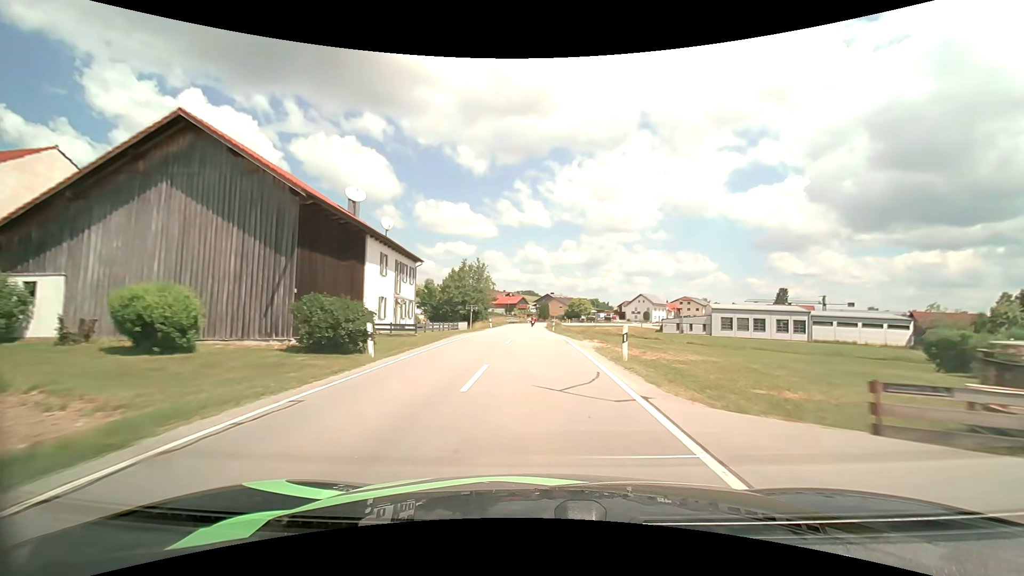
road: secondary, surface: asphalt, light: Day
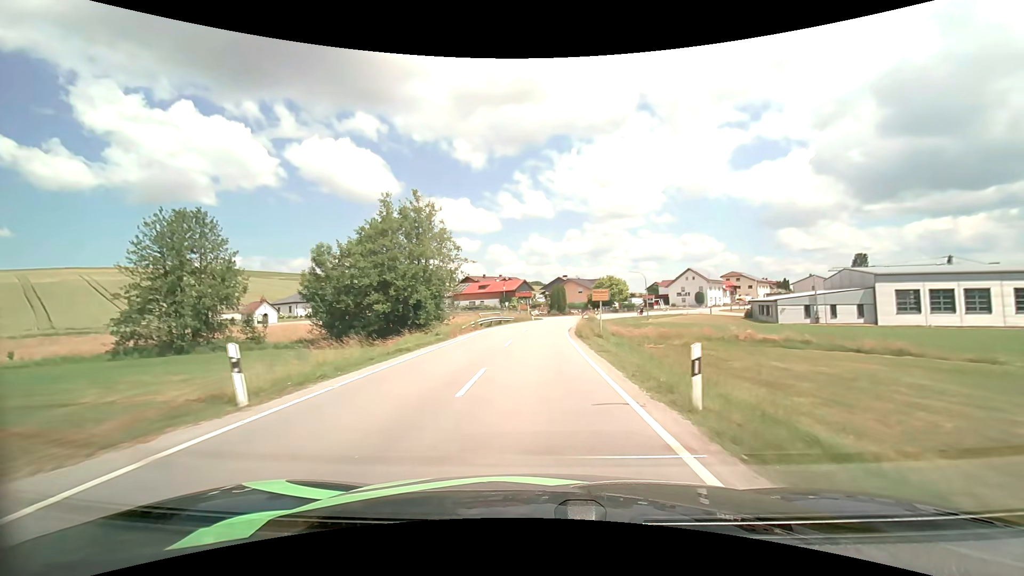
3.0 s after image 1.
(-0.3, +48.3) m; -1°
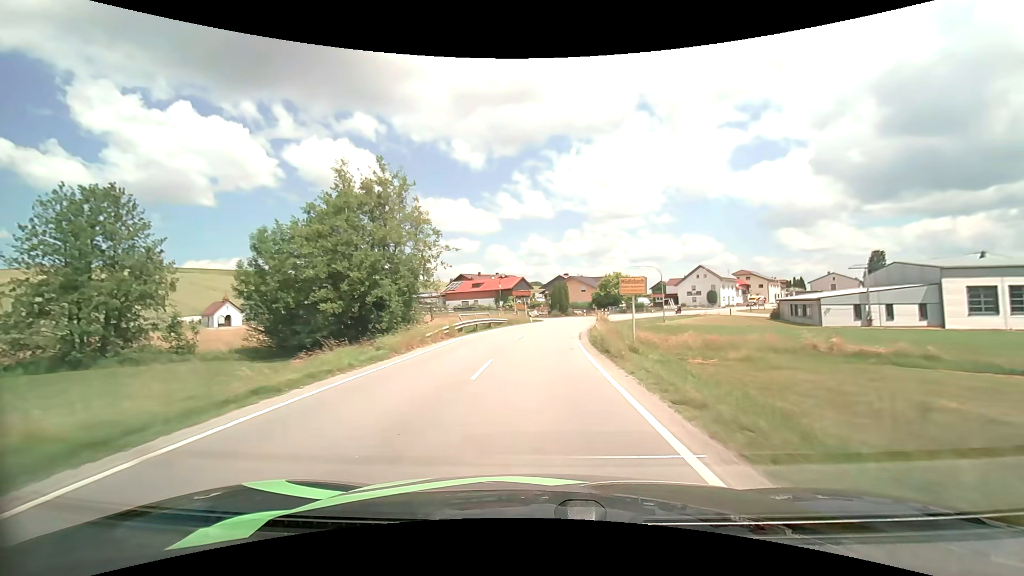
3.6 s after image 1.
(0.0, +9.3) m; 0°
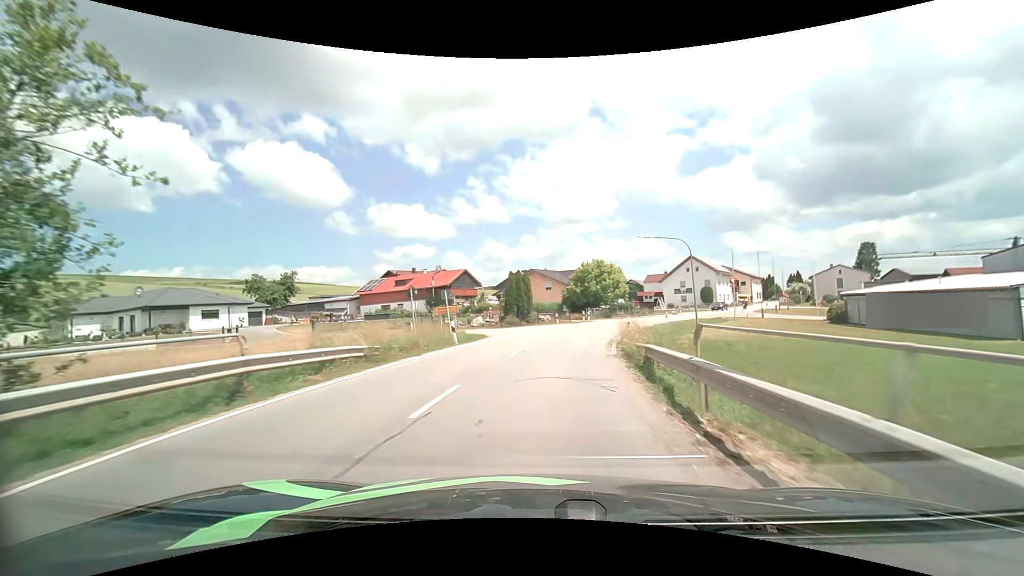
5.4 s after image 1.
(+1.0, +26.5) m; +5°
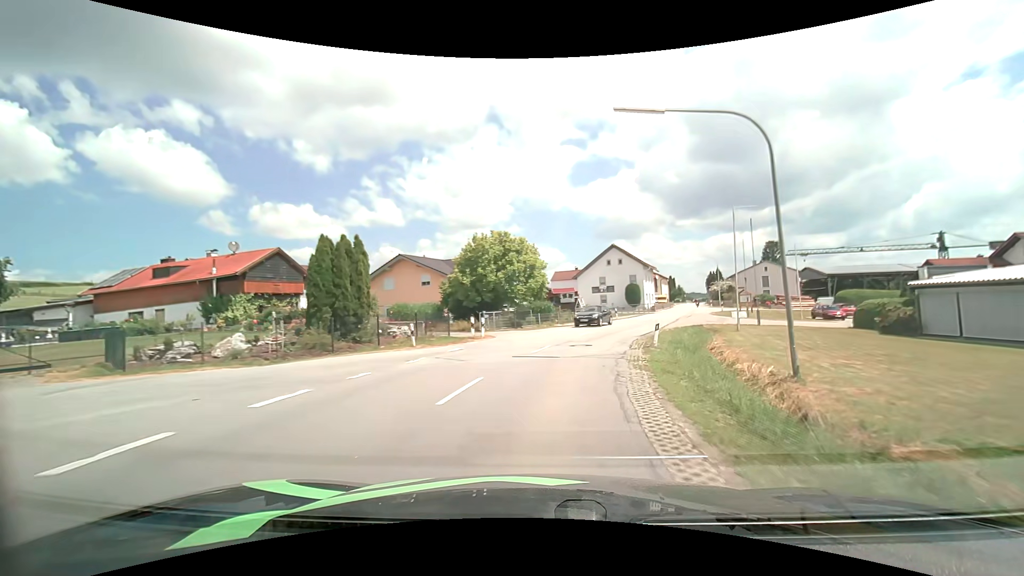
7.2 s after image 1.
(+2.4, +24.8) m; +12°
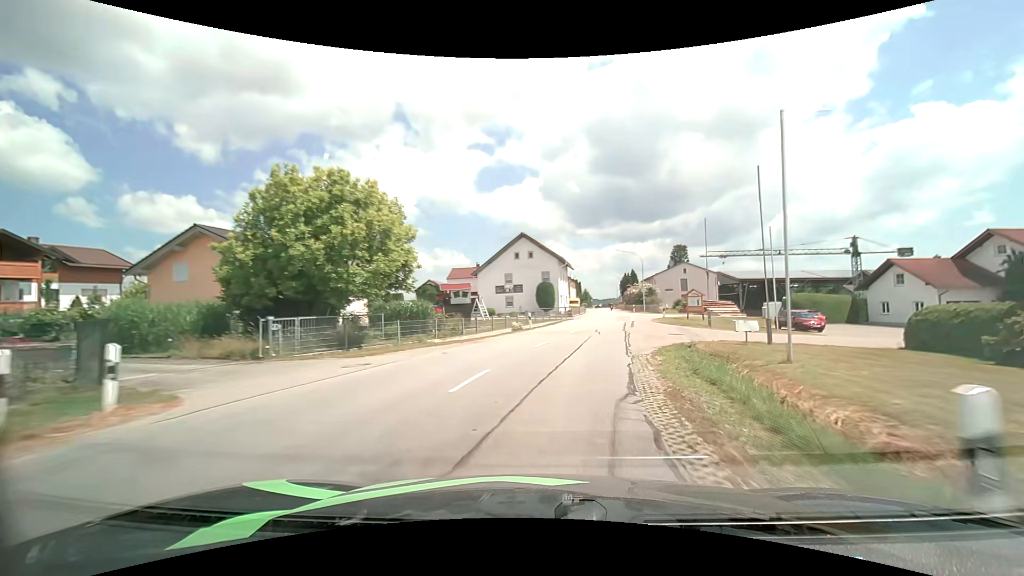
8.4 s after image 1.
(+1.5, +16.4) m; +10°
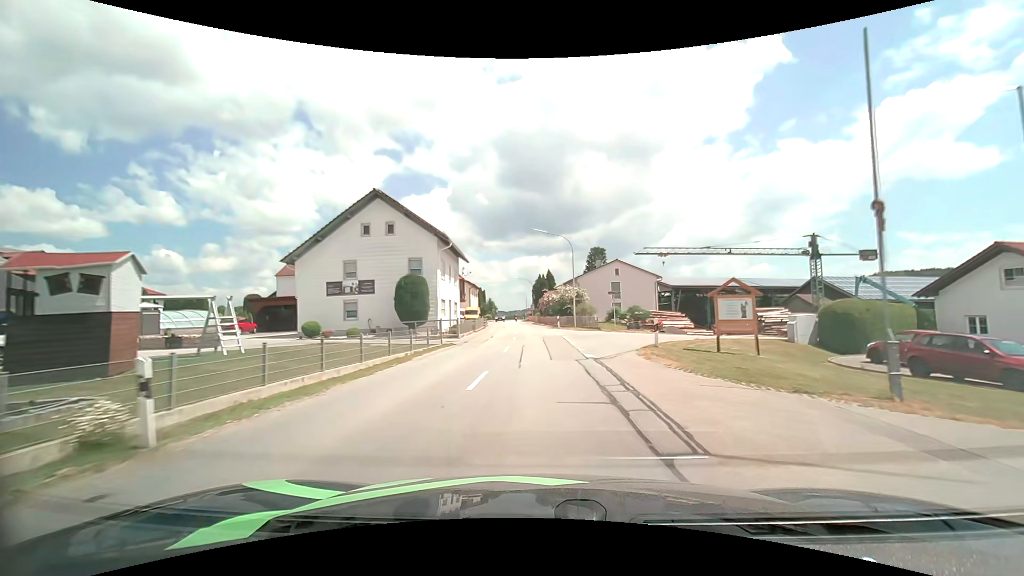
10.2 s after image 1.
(+2.9, +25.1) m; +11°
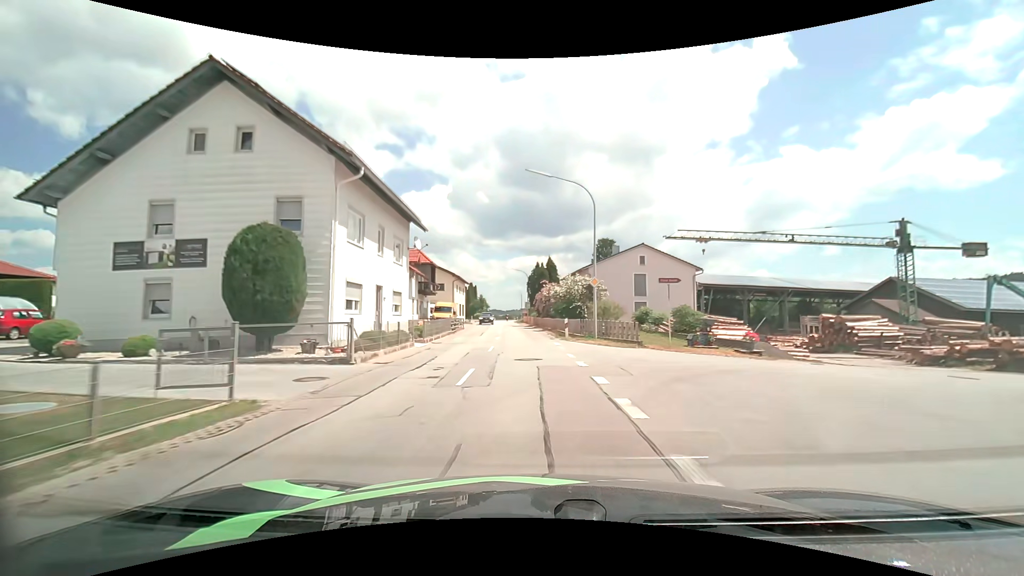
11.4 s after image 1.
(+0.2, +17.3) m; 0°
(0, +10) (0, +20) (-1, +30) (-1, +40) (-2, +50) (-3, +60) (-4, +70) (-5, +80) (-5, +90) (-6, +100) m
